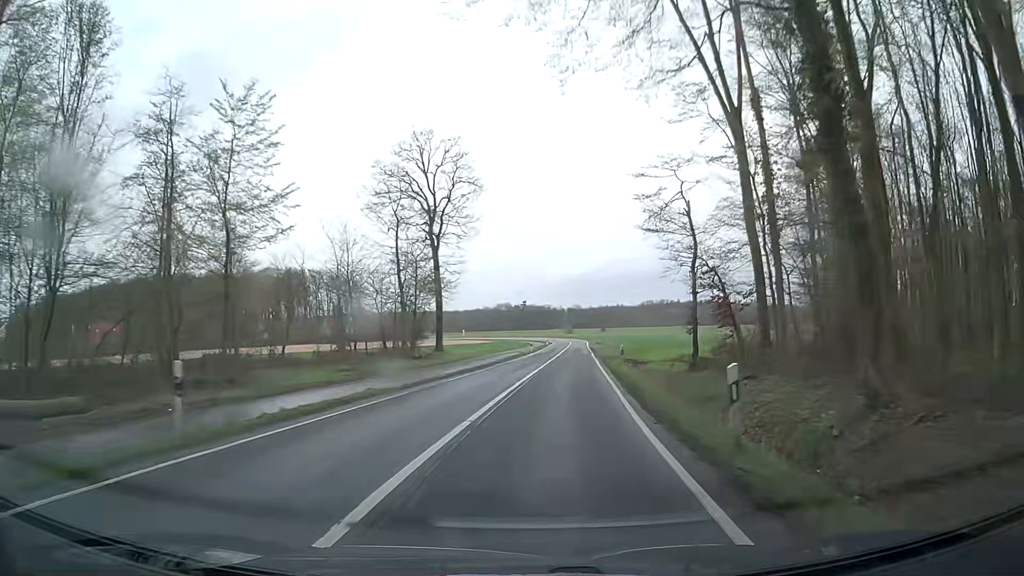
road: secondary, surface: asphalt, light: Day
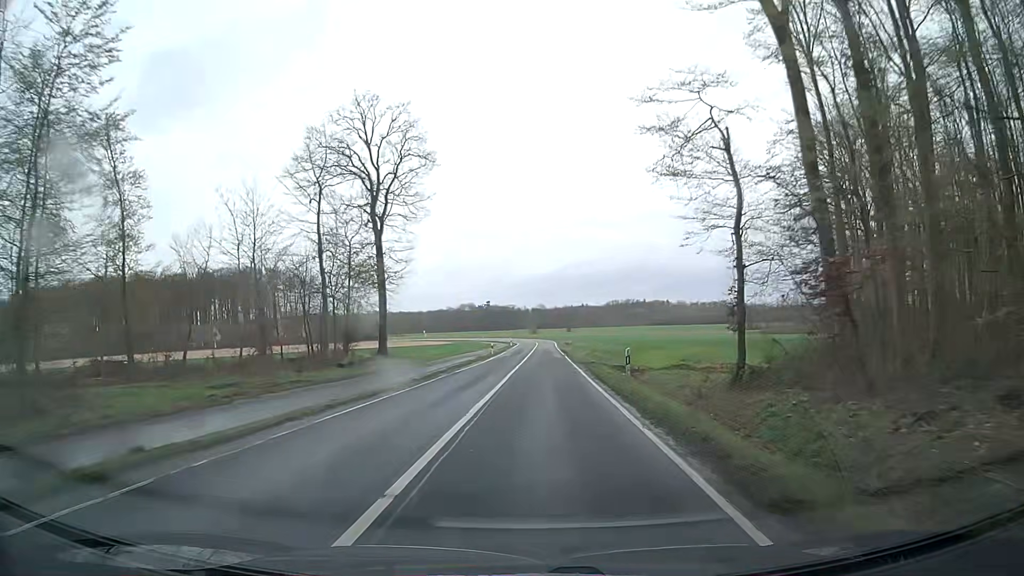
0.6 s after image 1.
(+0.3, +11.0) m; +3°
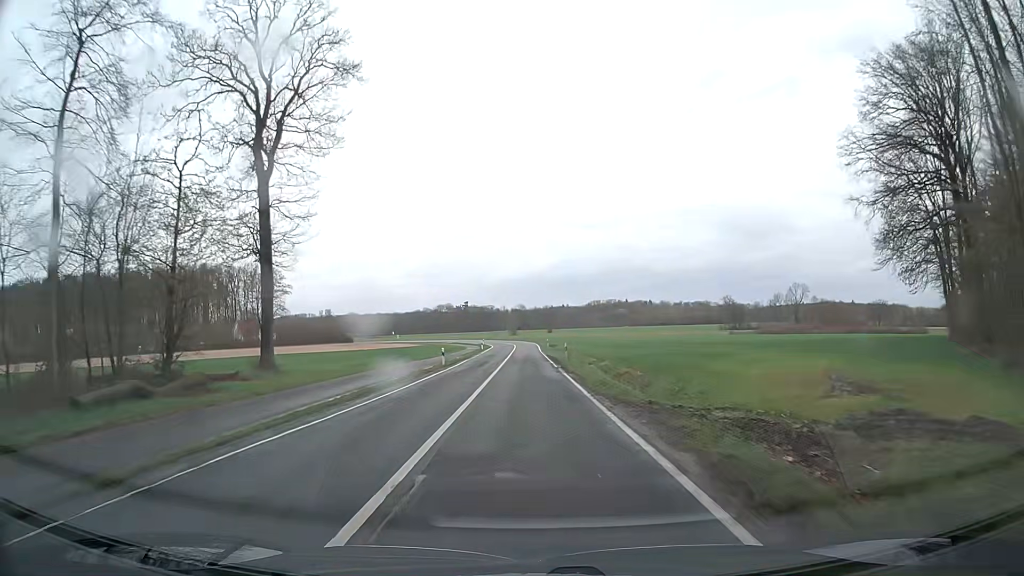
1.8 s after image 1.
(+0.7, +22.0) m; +3°
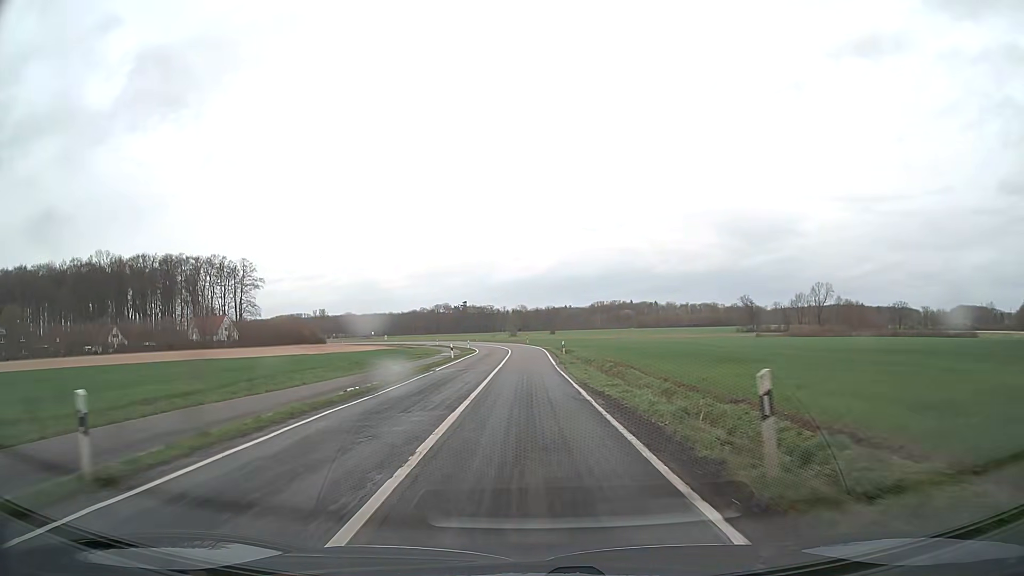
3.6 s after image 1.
(-0.2, +32.8) m; 0°
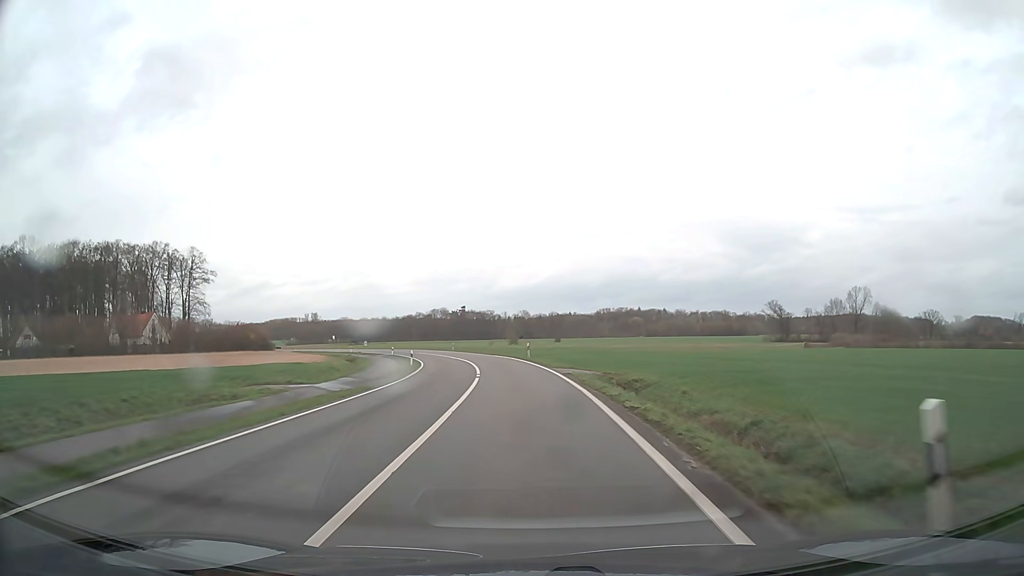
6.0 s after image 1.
(0.0, +43.4) m; 0°
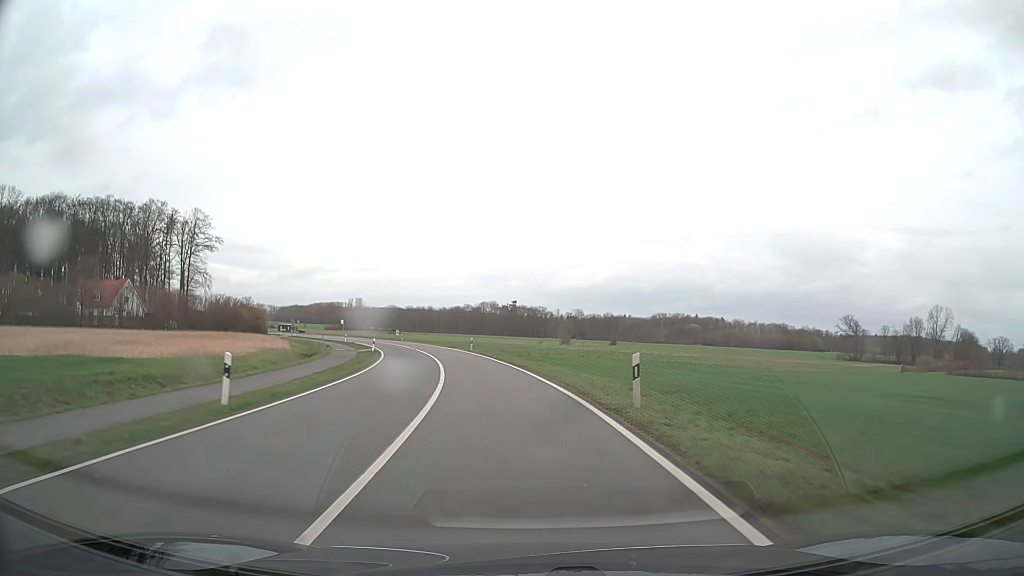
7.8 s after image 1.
(-0.8, +32.2) m; -4°
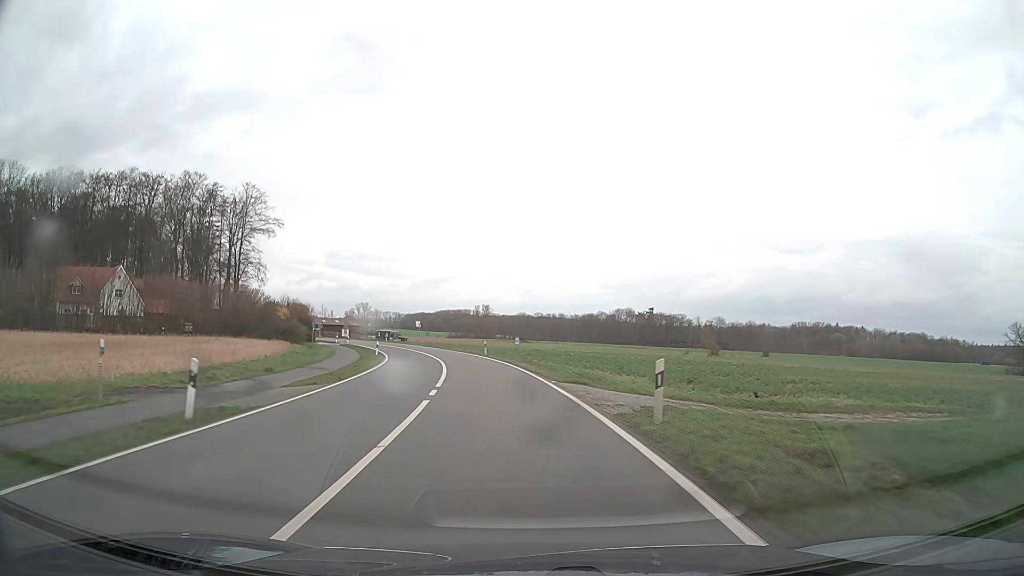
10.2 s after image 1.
(-4.2, +42.4) m; -11°
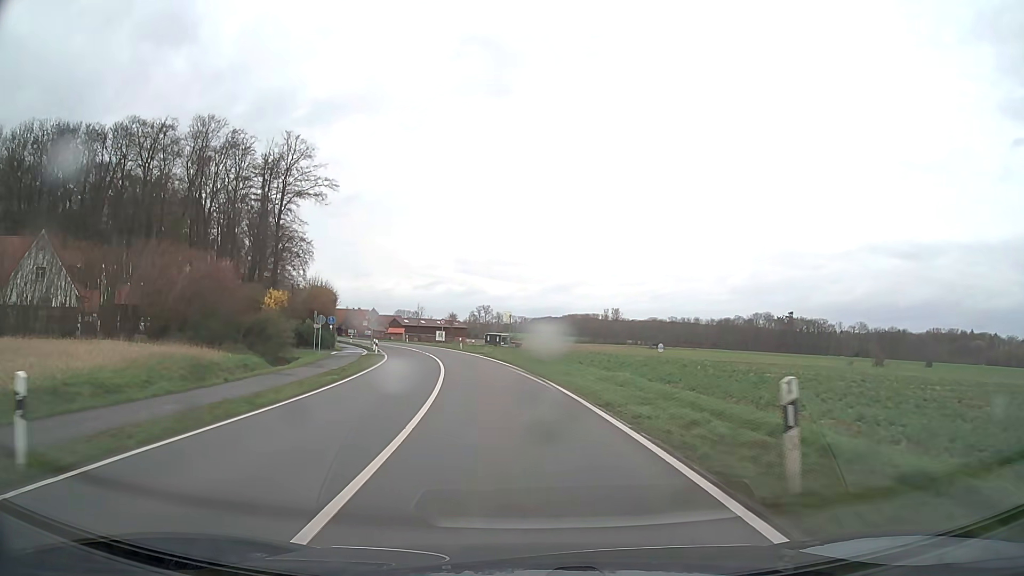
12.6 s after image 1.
(-4.0, +42.1) m; -11°
